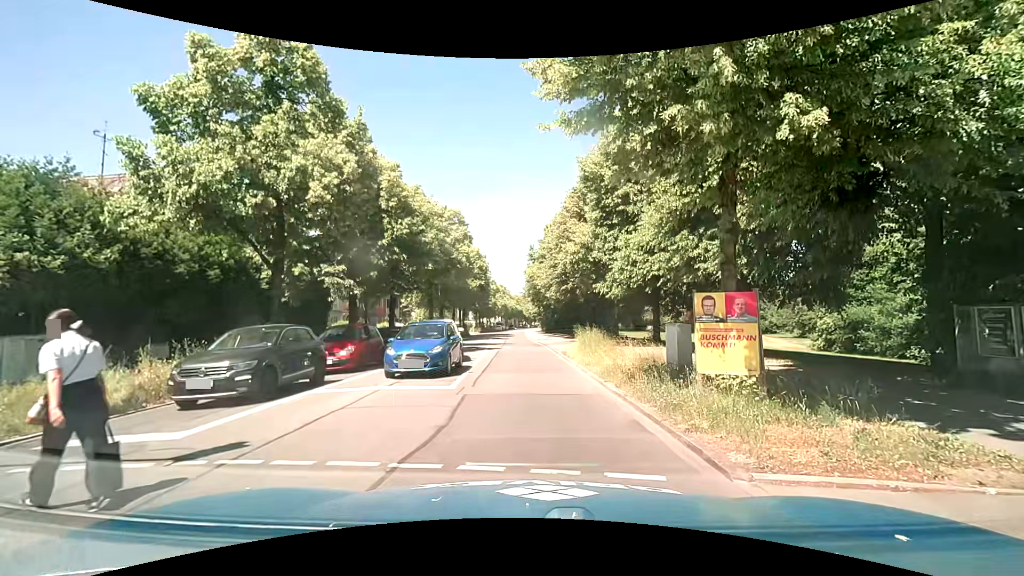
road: secondary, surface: asphalt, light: Day
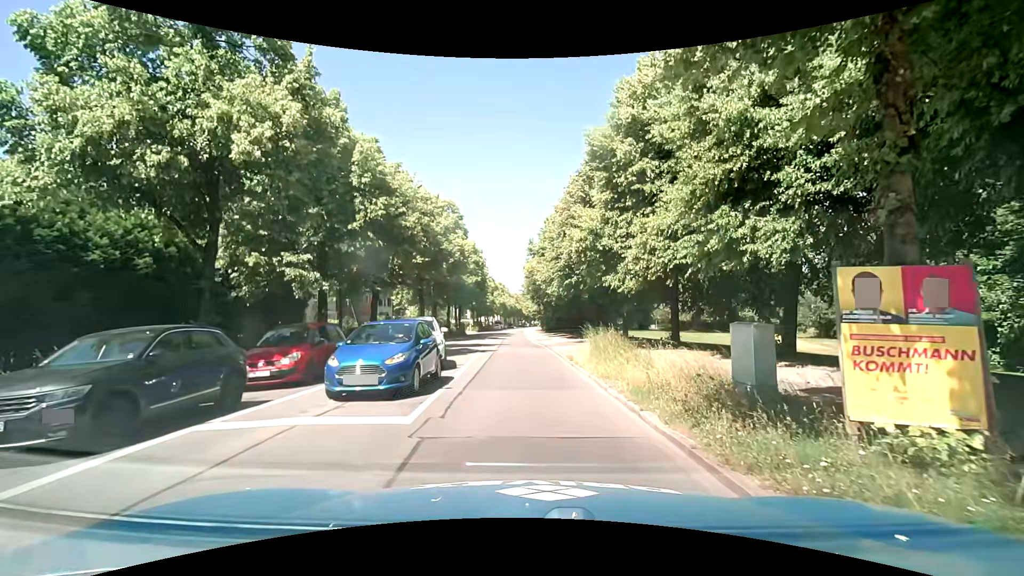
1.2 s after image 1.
(0.0, +3.8) m; -1°
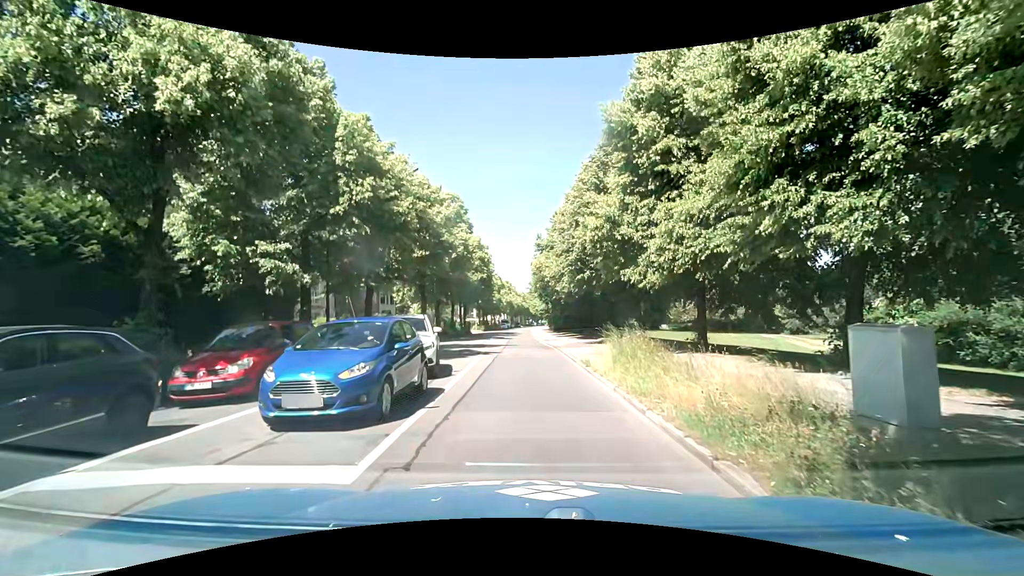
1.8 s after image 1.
(0.0, +2.6) m; -1°
(0, +10) (0, +20) (0, +30) (0, +40) (0, +50) (0, +60) (0, +70) (0, +80) (+1, +90) (+2, +100) m
